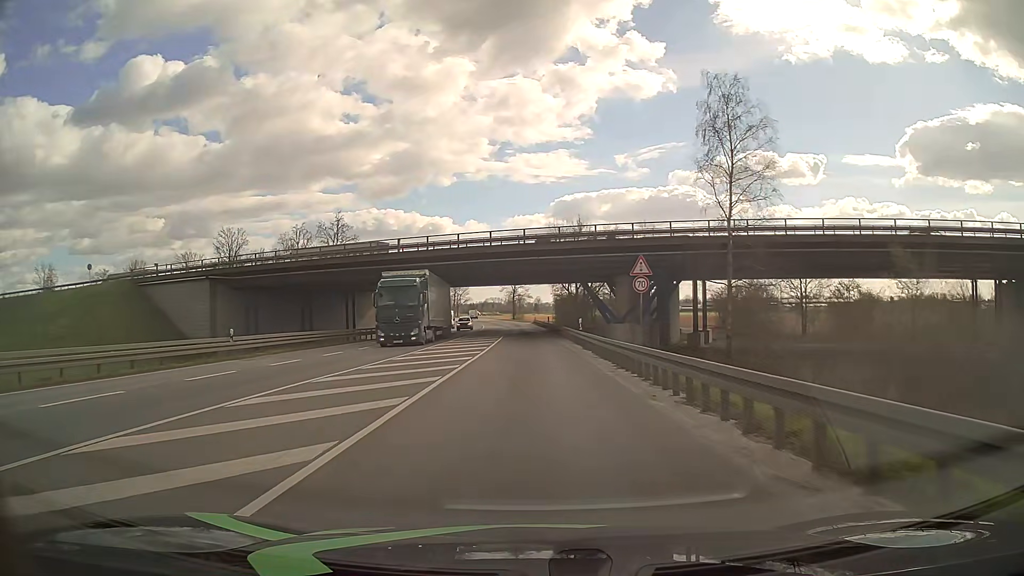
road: primary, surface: asphalt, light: Day
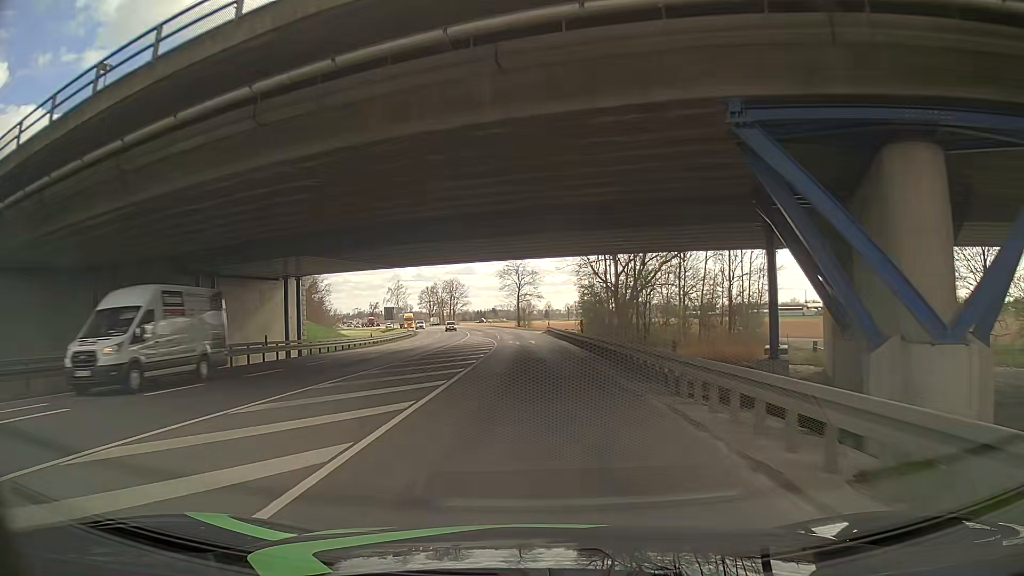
(-0.2, +38.5) m; -1°
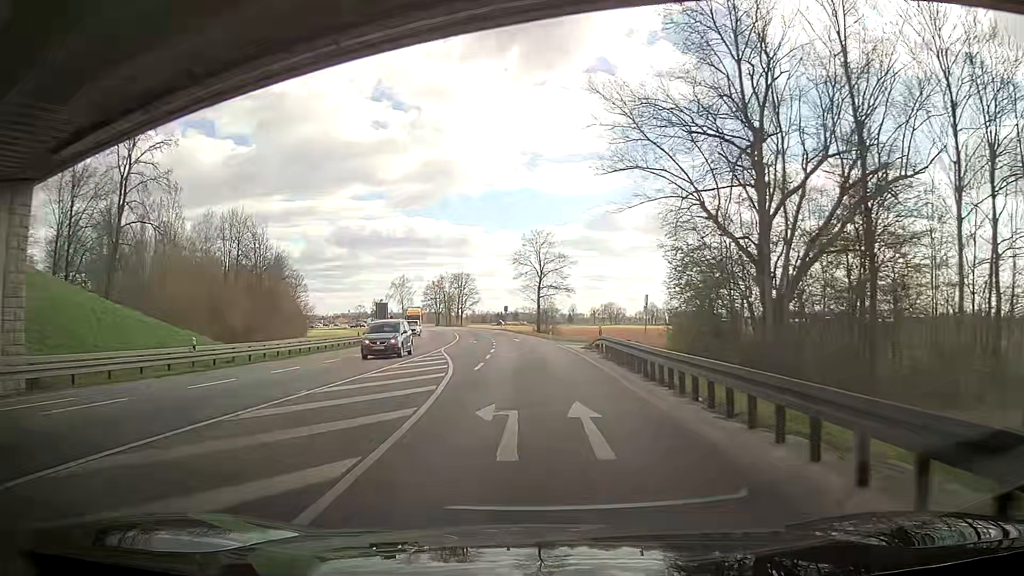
(-0.7, +34.8) m; -2°
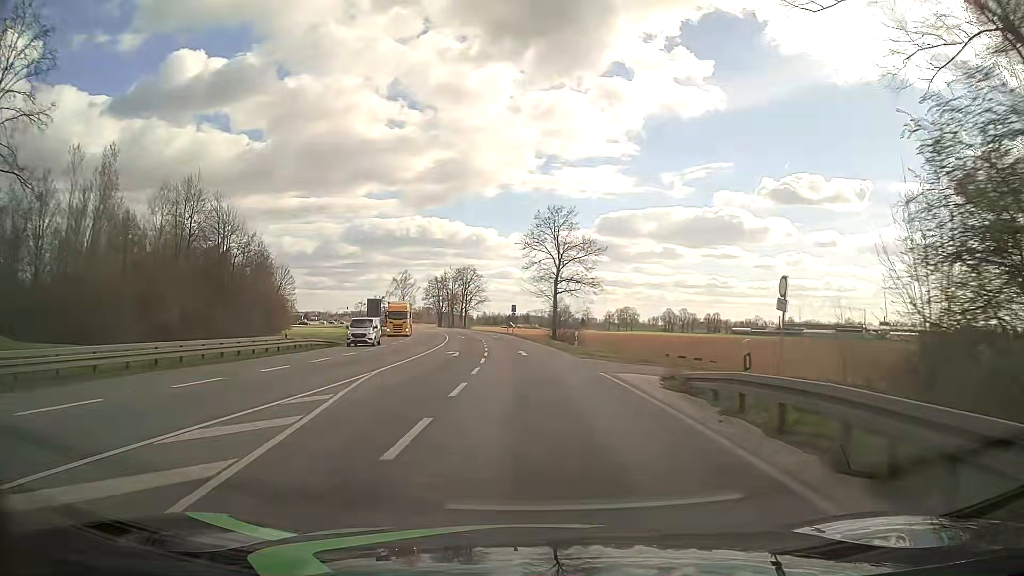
(-0.2, +19.2) m; -1°
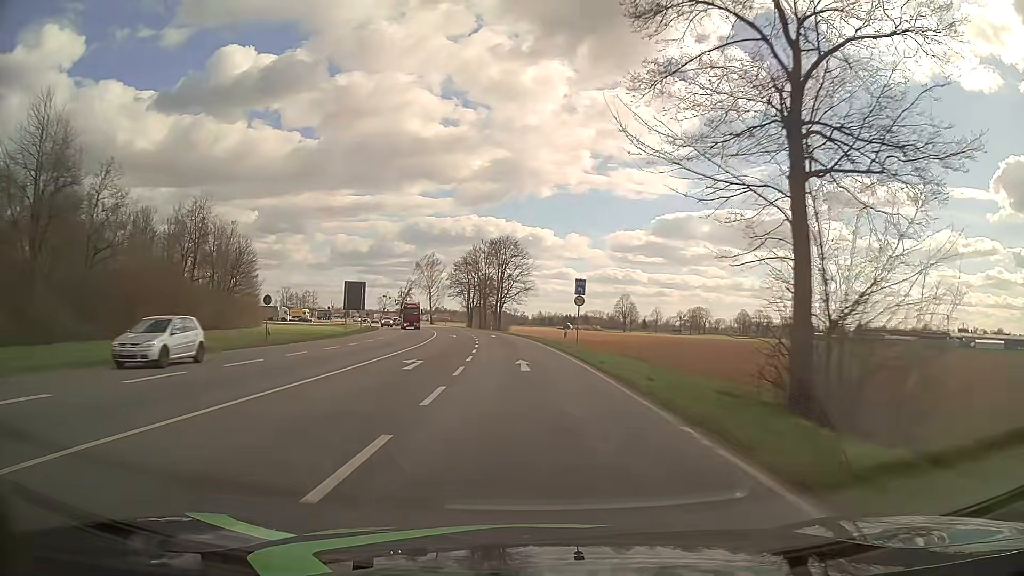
(-1.5, +50.4) m; -4°
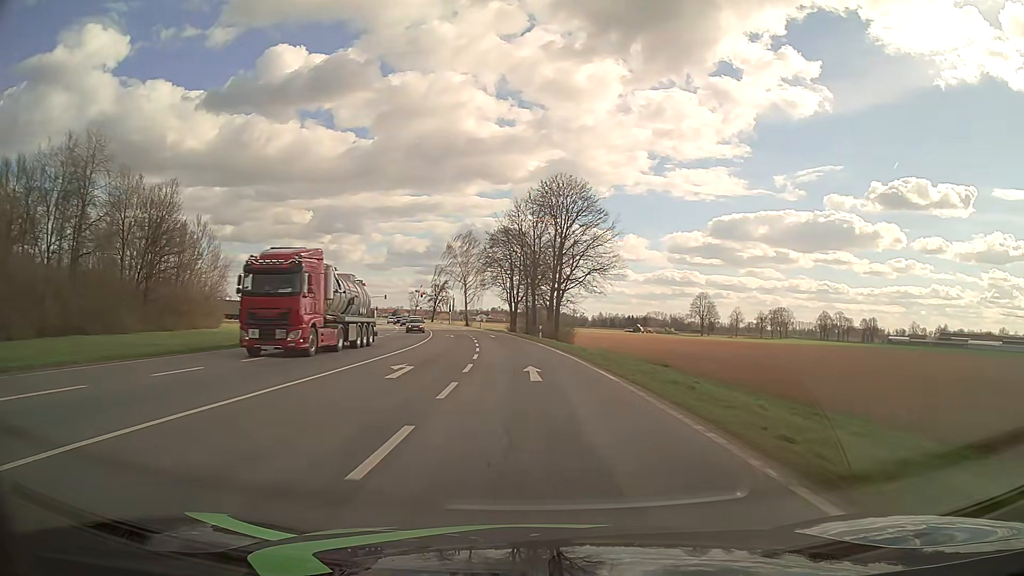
(-1.8, +41.6) m; -5°
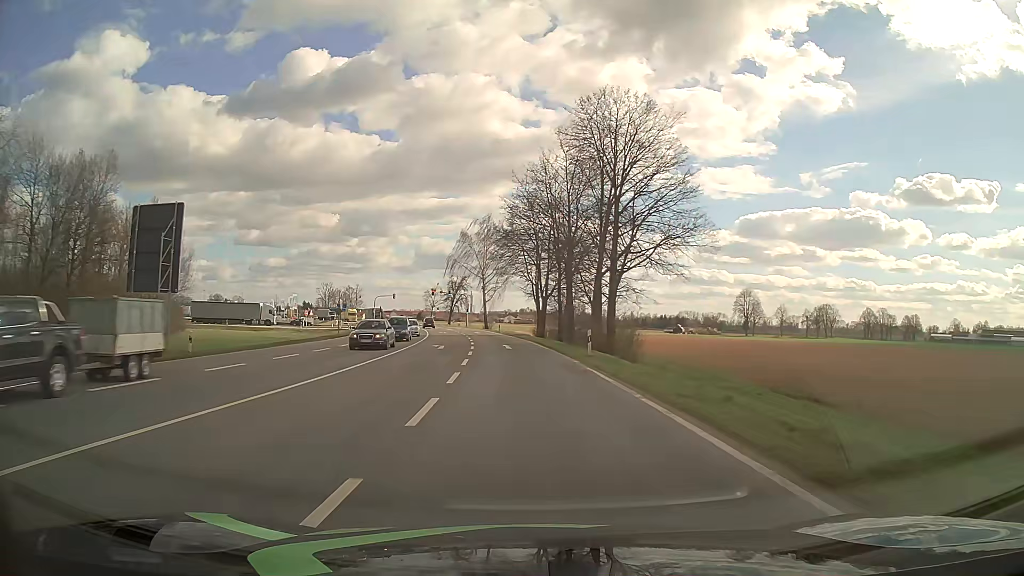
(-0.3, +21.1) m; -2°
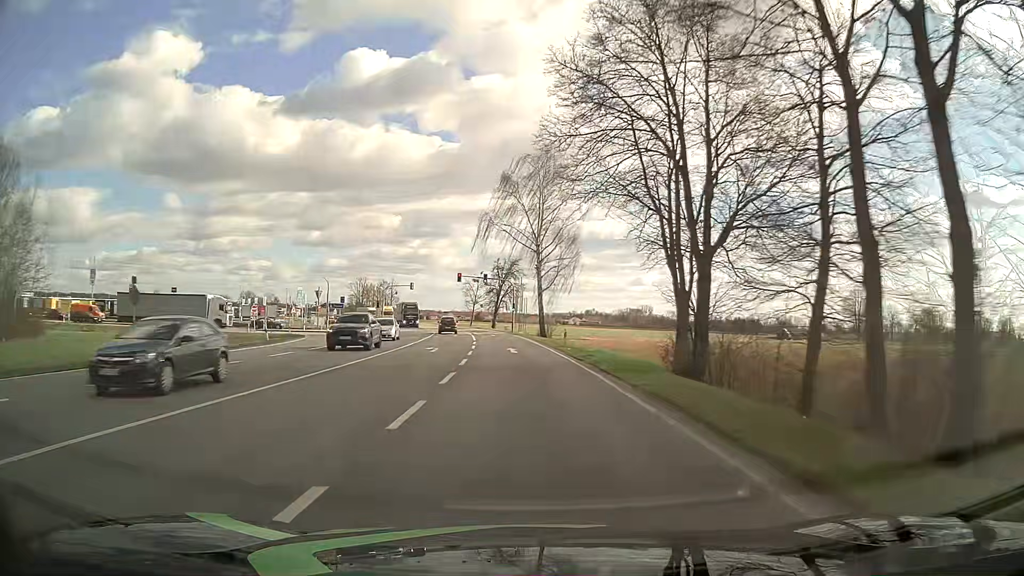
(-2.2, +42.5) m; -6°
(0, +10) (0, +20) (-1, +30) (-2, +40) (-3, +50) (-4, +60) (-5, +70) (-6, +80) (-8, +89) (-10, +99) m
